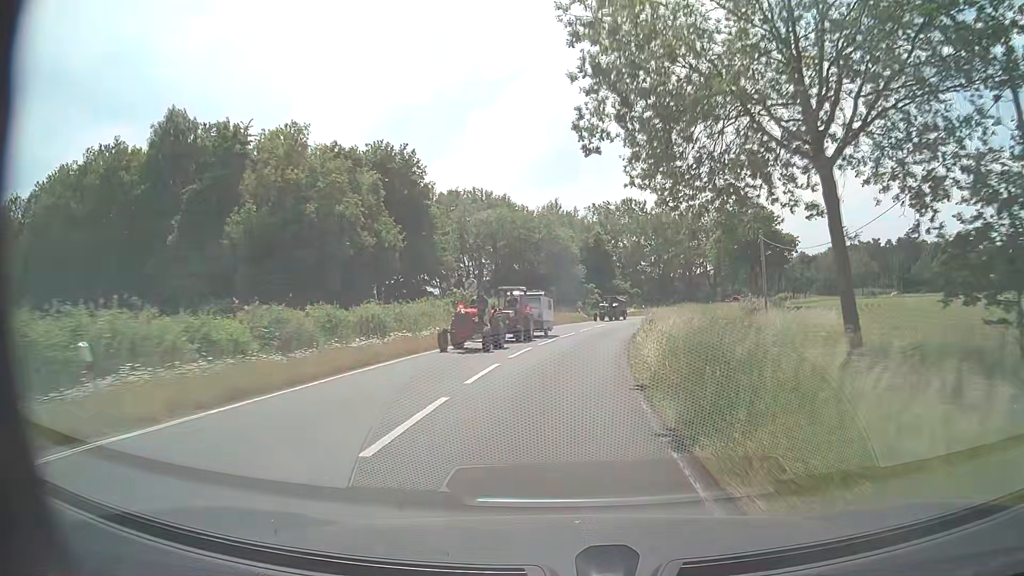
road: secondary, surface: asphalt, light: Day
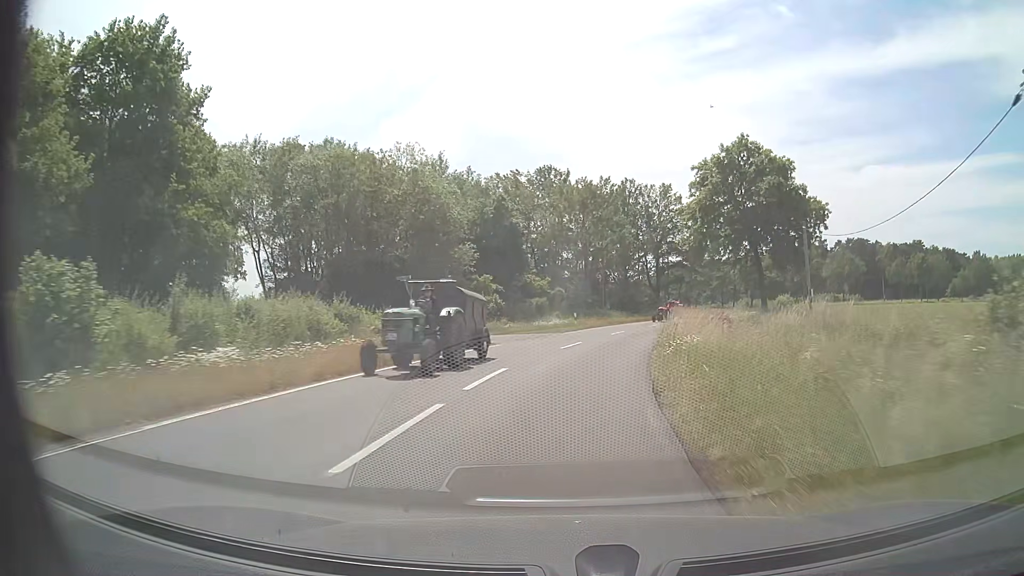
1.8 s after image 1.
(+2.0, +30.1) m; +8°
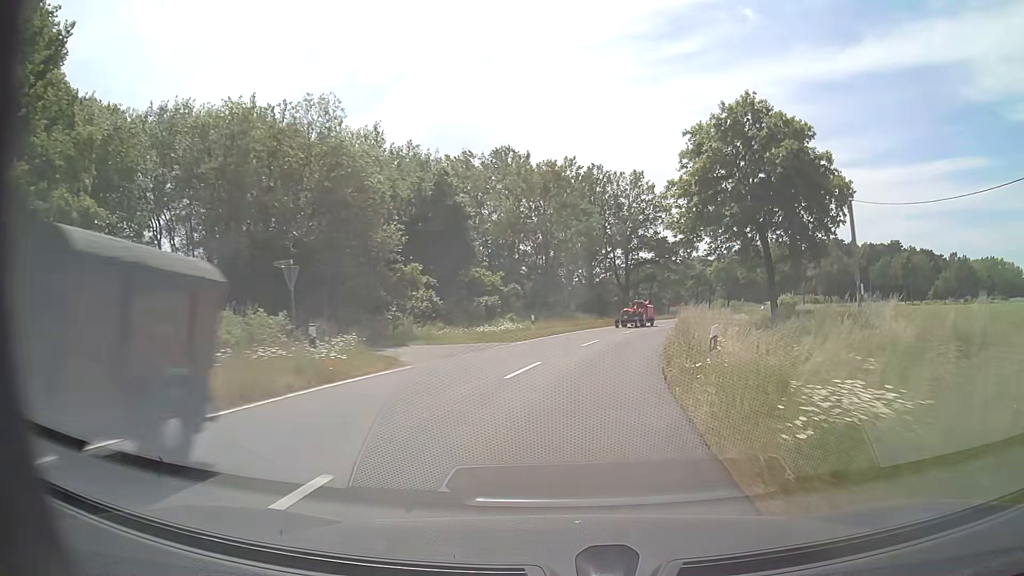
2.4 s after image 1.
(+0.3, +10.0) m; +3°
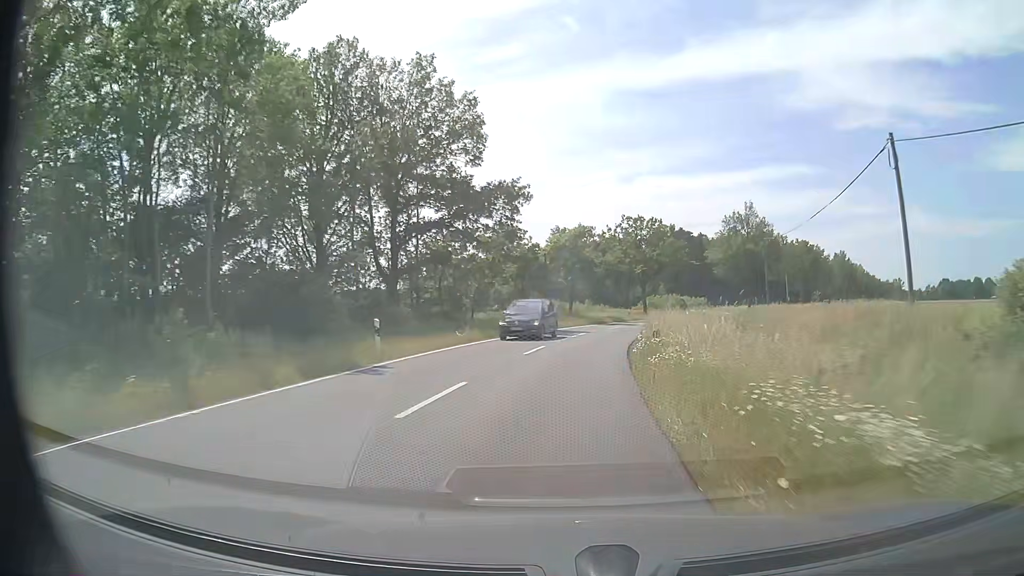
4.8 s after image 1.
(+6.0, +39.5) m; +16°
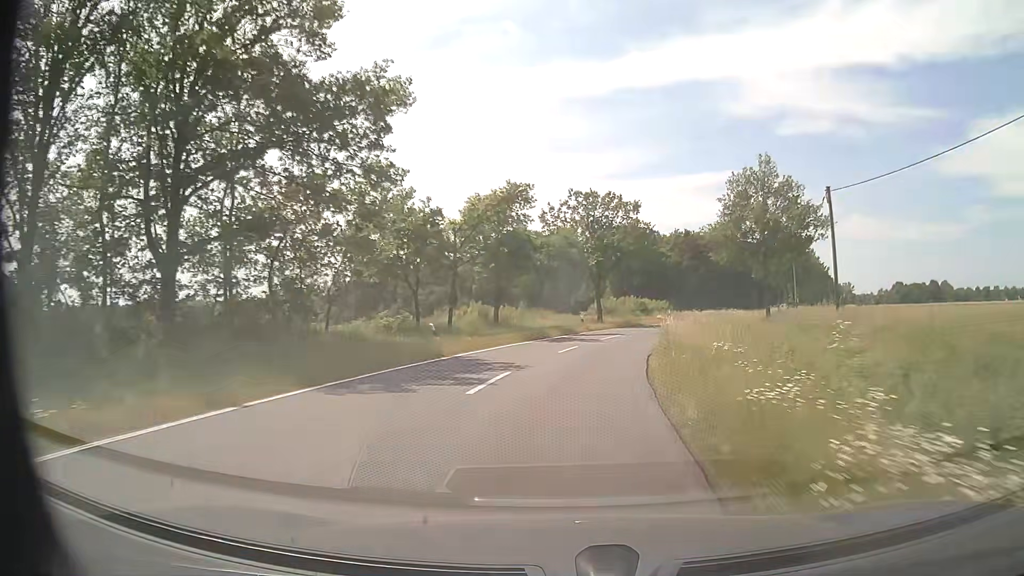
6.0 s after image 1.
(+1.0, +20.7) m; +6°
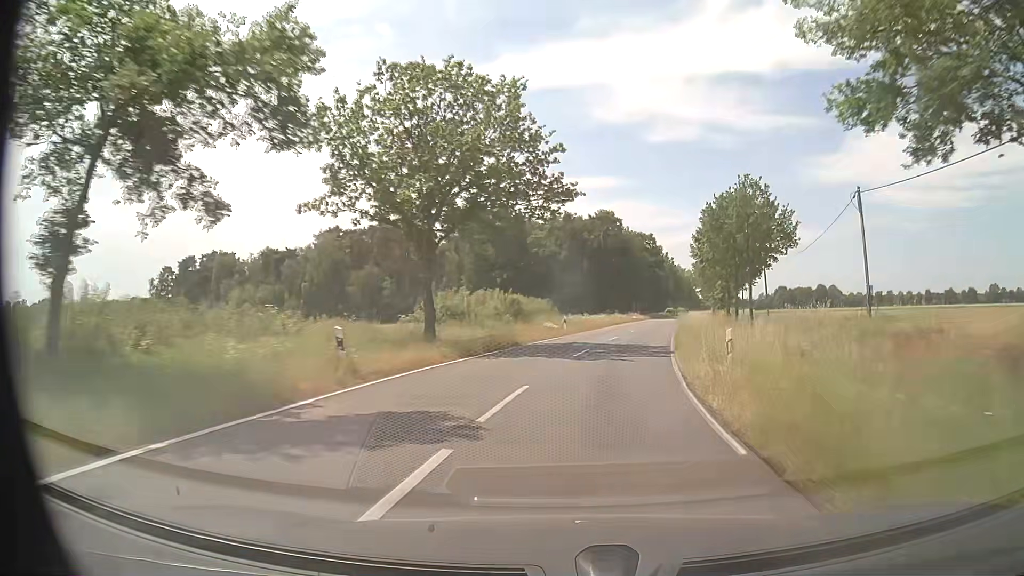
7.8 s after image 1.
(+2.8, +32.0) m; +11°
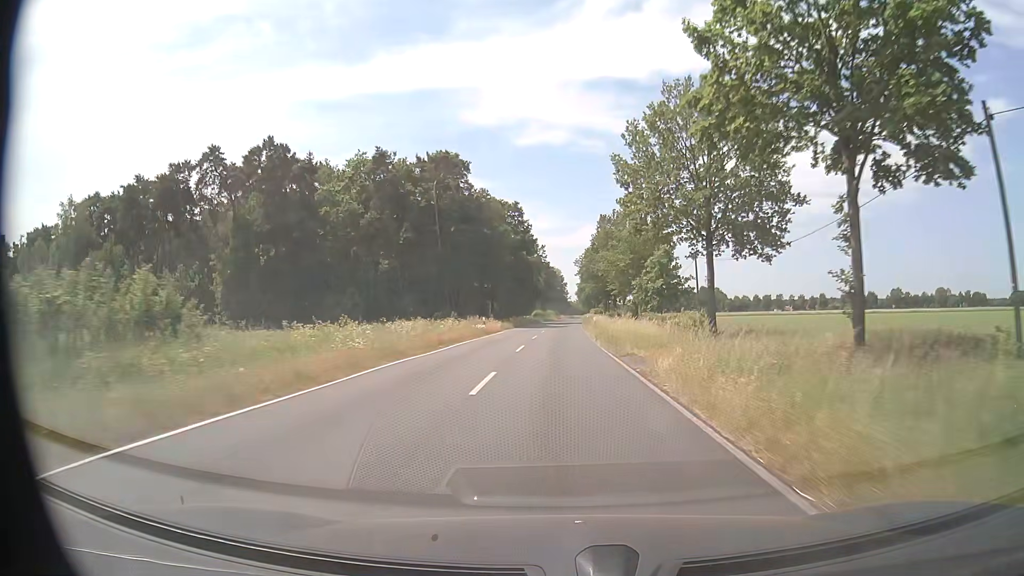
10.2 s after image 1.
(+6.0, +45.3) m; +12°
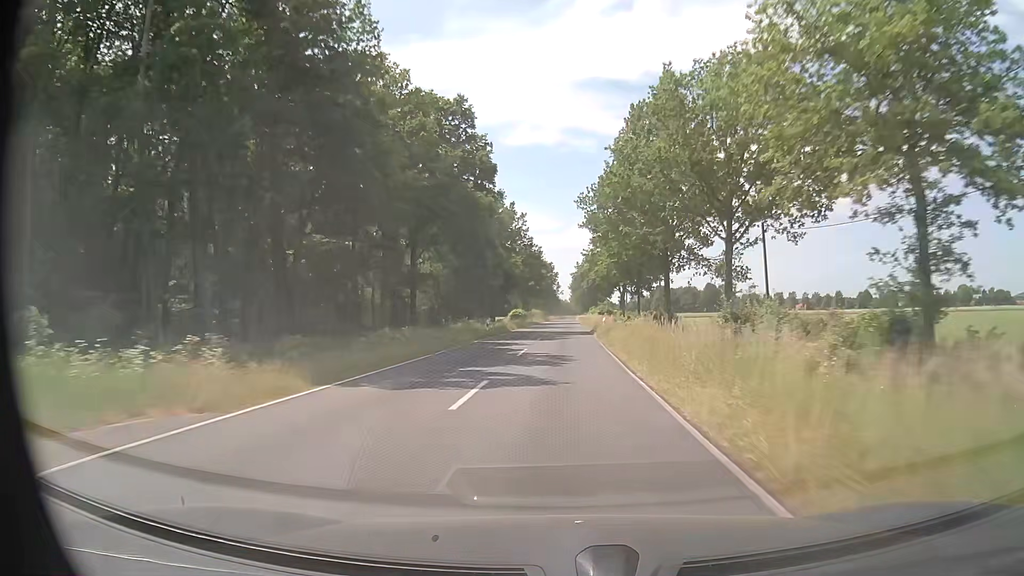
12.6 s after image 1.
(+0.2, +49.8) m; +1°
(0, +10) (0, +20) (0, +30) (+1, +40) (+1, +50) (+1, +60) (+1, +70) (+1, +80) (+2, +90) (+2, +100) m
